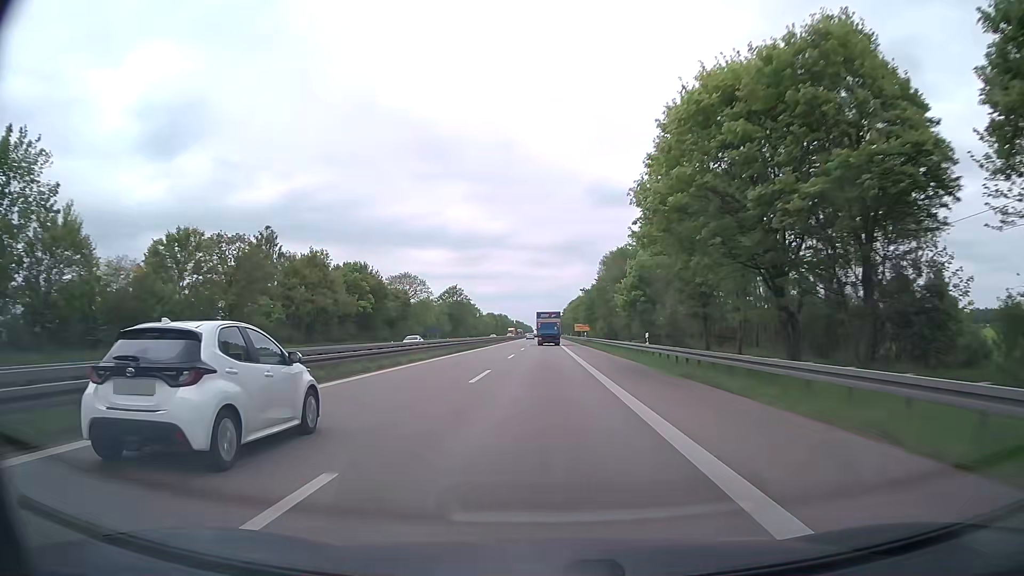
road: trunk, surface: asphalt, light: Day
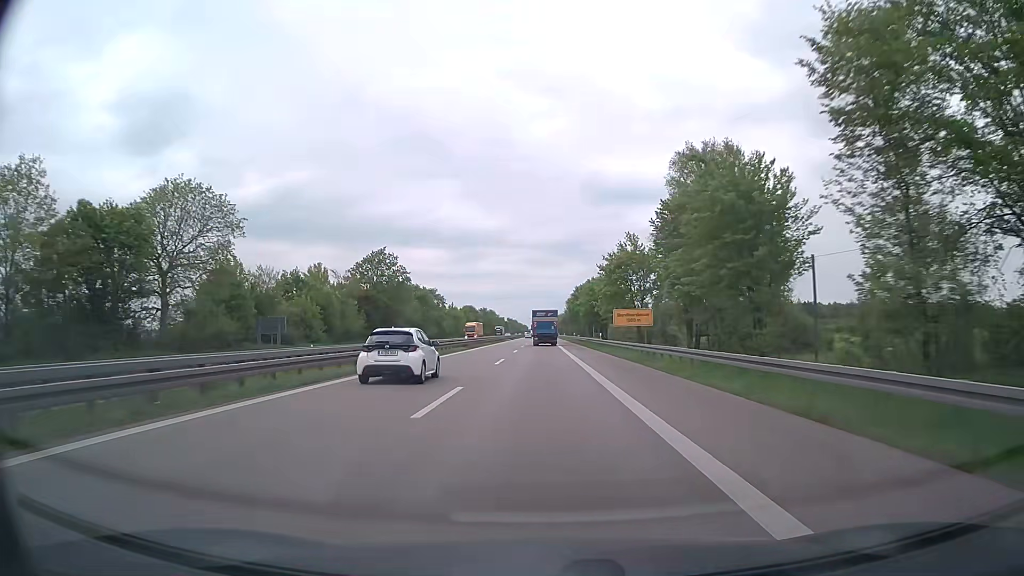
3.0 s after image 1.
(+0.2, +79.7) m; 0°
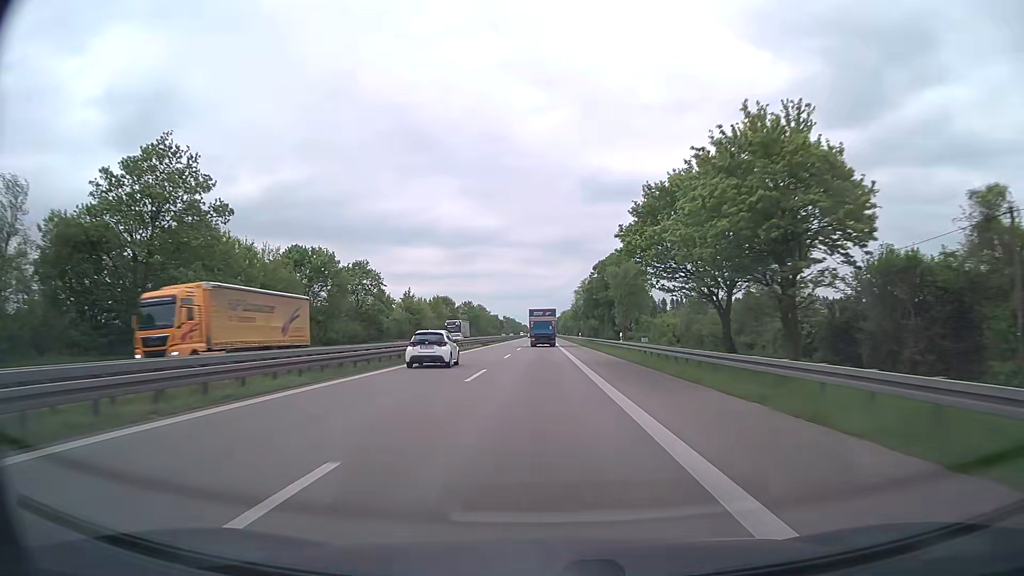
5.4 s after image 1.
(0.0, +63.8) m; 0°
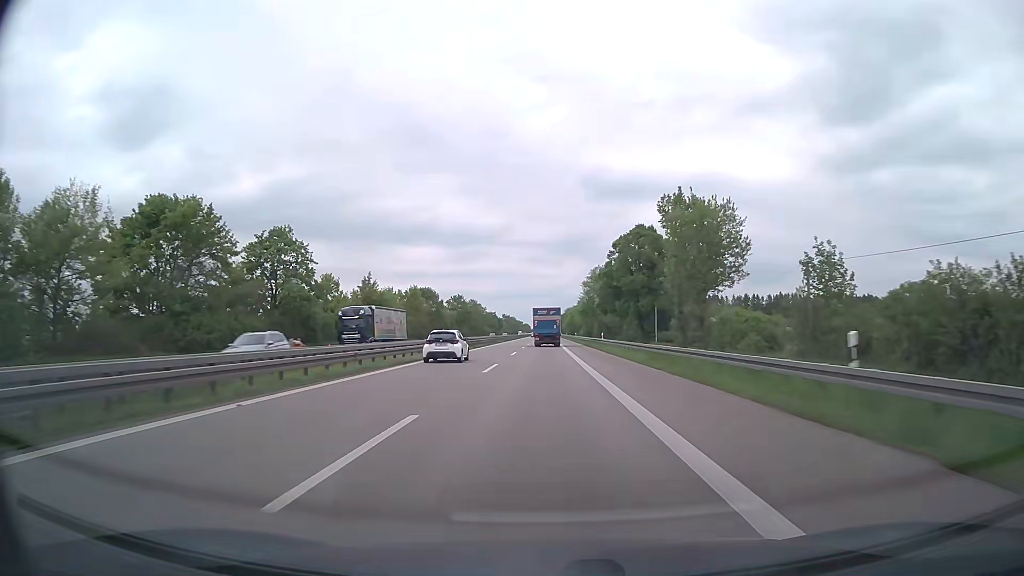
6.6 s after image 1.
(-0.1, +31.9) m; 0°
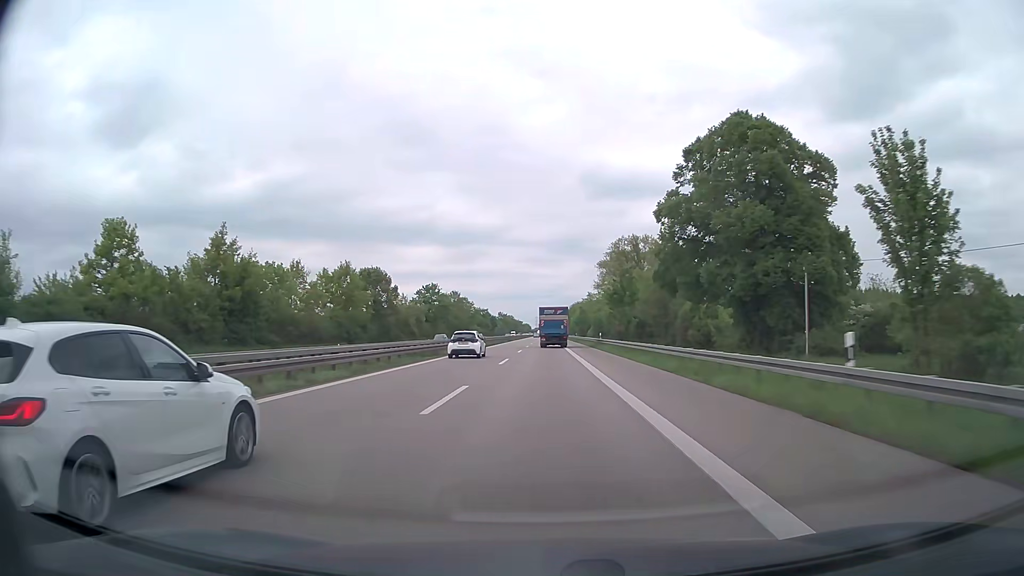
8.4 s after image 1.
(+0.2, +47.9) m; 0°
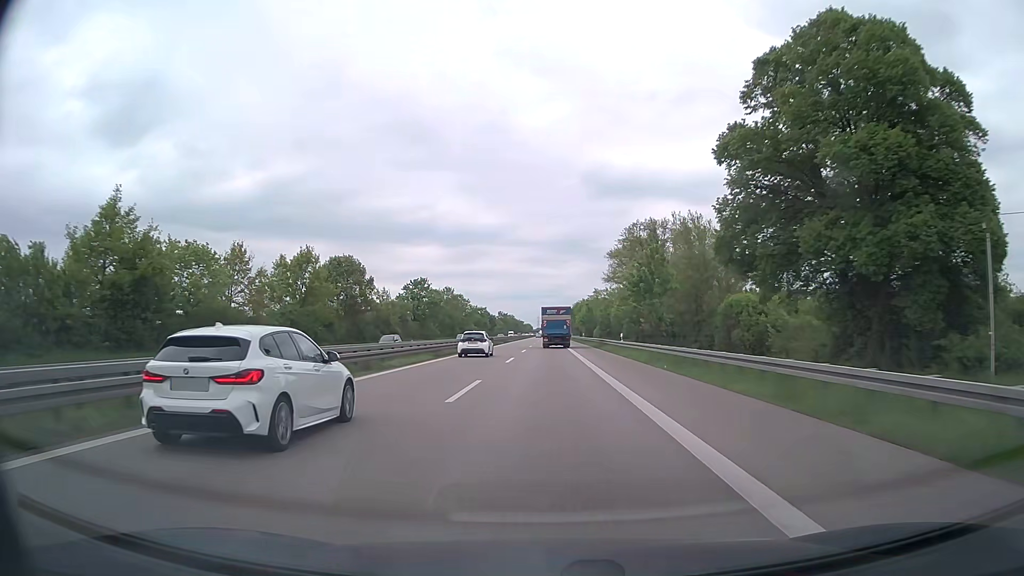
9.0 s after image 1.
(-0.1, +16.0) m; 0°
(0, +10) (0, +20) (0, +30) (0, +40) (-1, +50) (-1, +60) (-1, +70) (-1, +80) (-2, +90) (-2, +100) m
